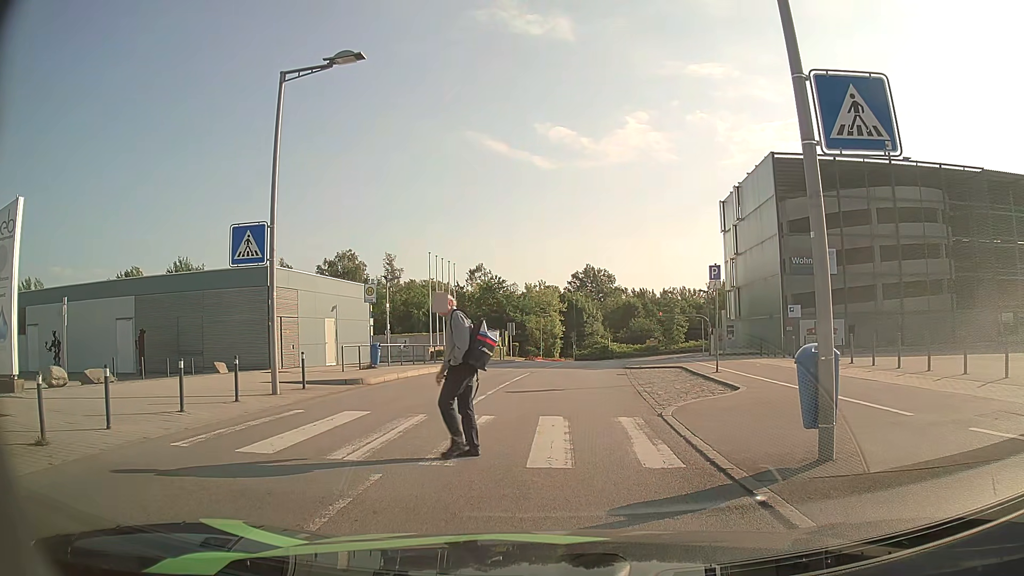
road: residential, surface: asphalt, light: Day
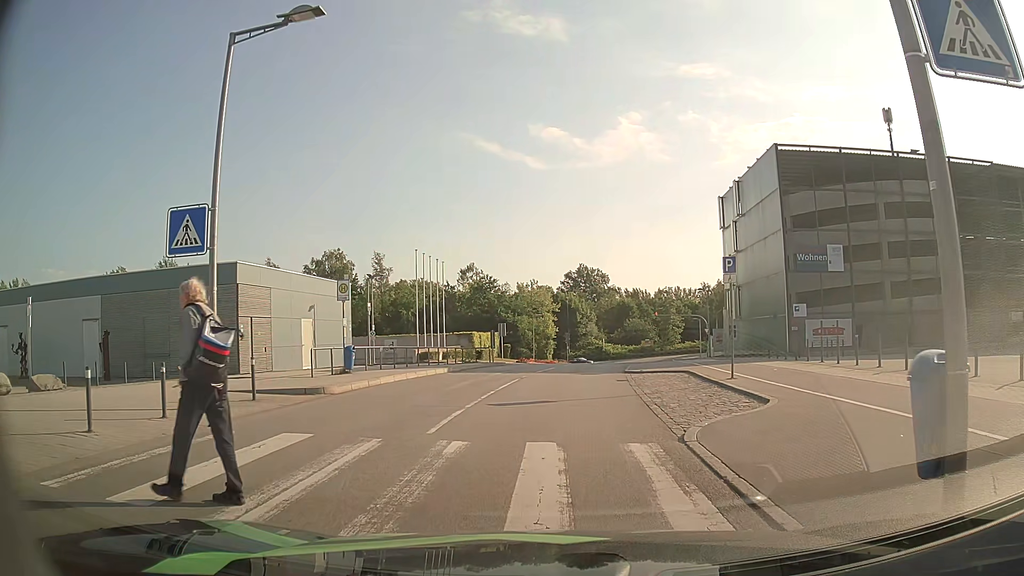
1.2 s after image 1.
(+0.1, +2.7) m; +2°
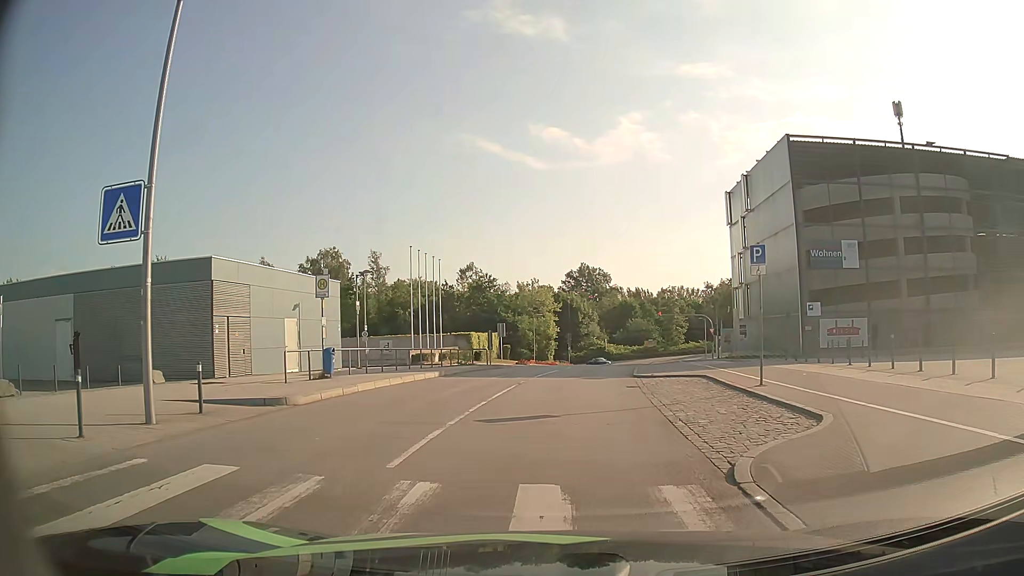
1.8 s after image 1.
(0.0, +2.5) m; 0°
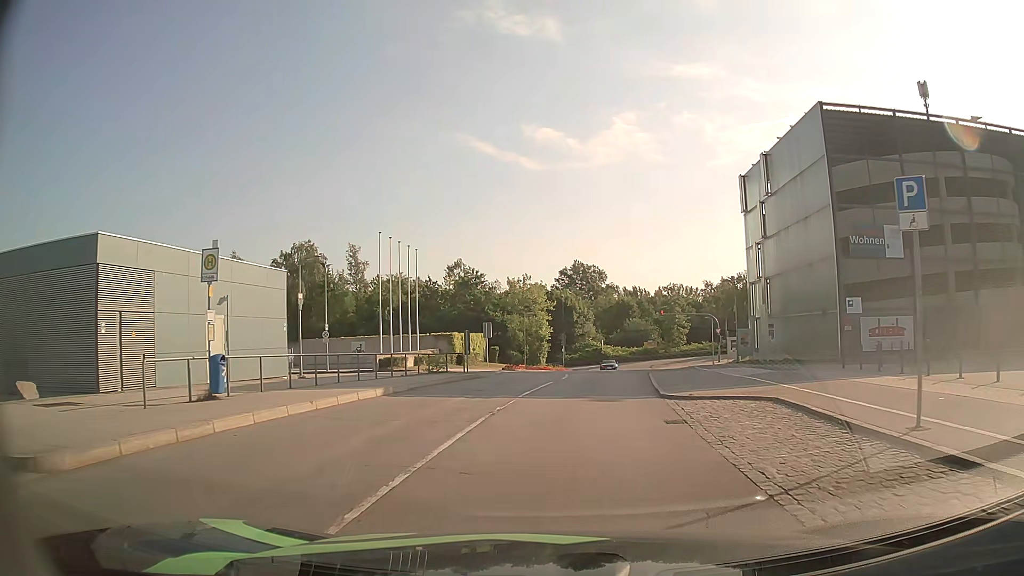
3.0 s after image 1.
(+0.1, +7.3) m; +1°
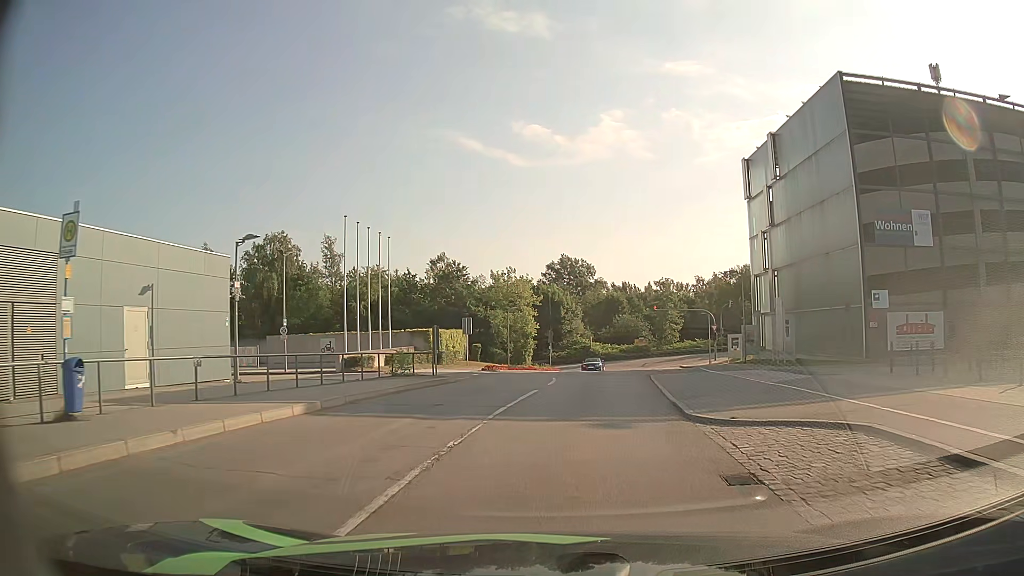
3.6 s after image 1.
(+0.1, +4.7) m; +2°
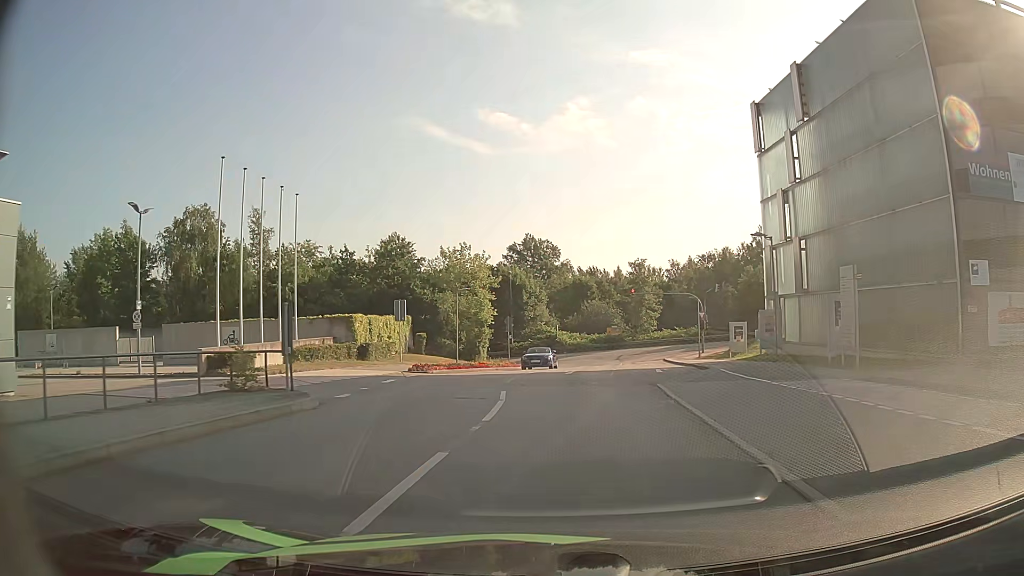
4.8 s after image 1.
(+0.3, +11.1) m; +2°
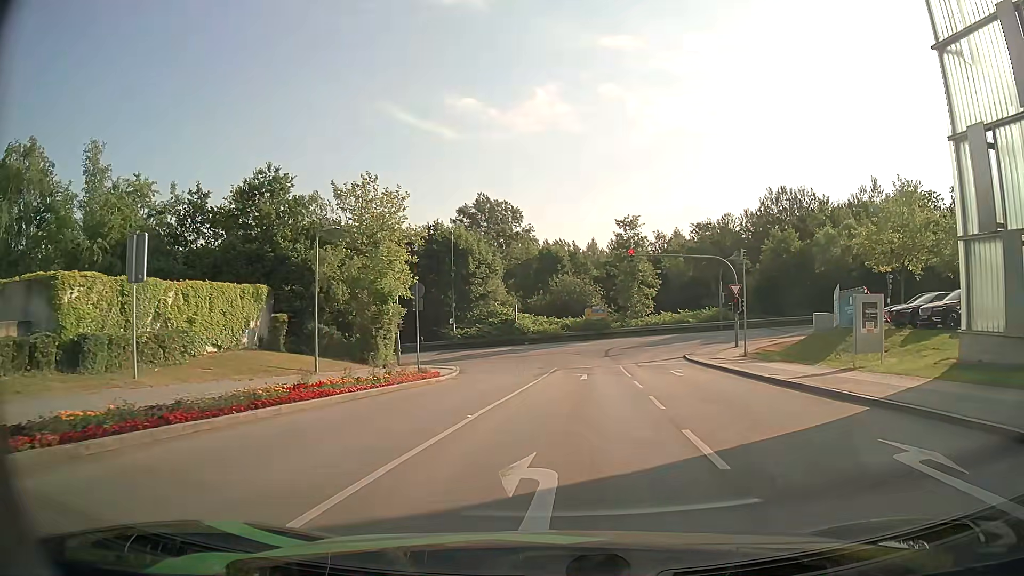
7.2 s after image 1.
(+0.8, +22.7) m; +4°
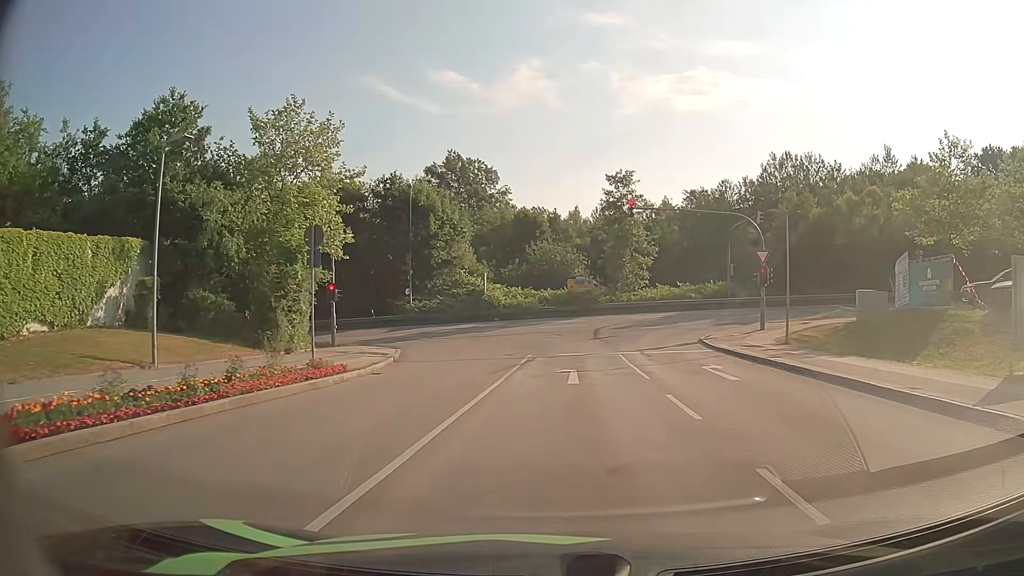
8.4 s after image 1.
(0.0, +9.3) m; -1°
